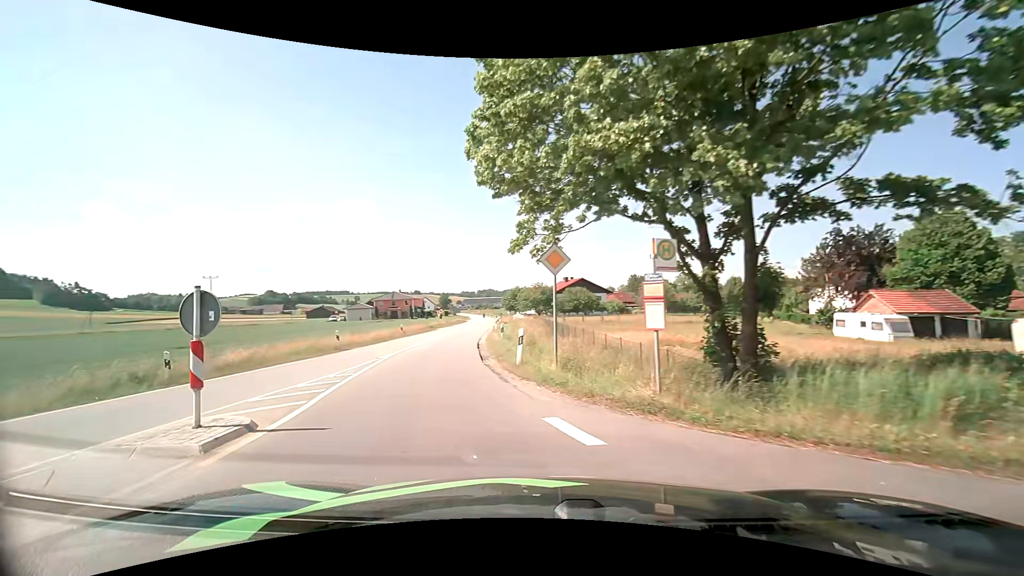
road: secondary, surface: asphalt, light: Day
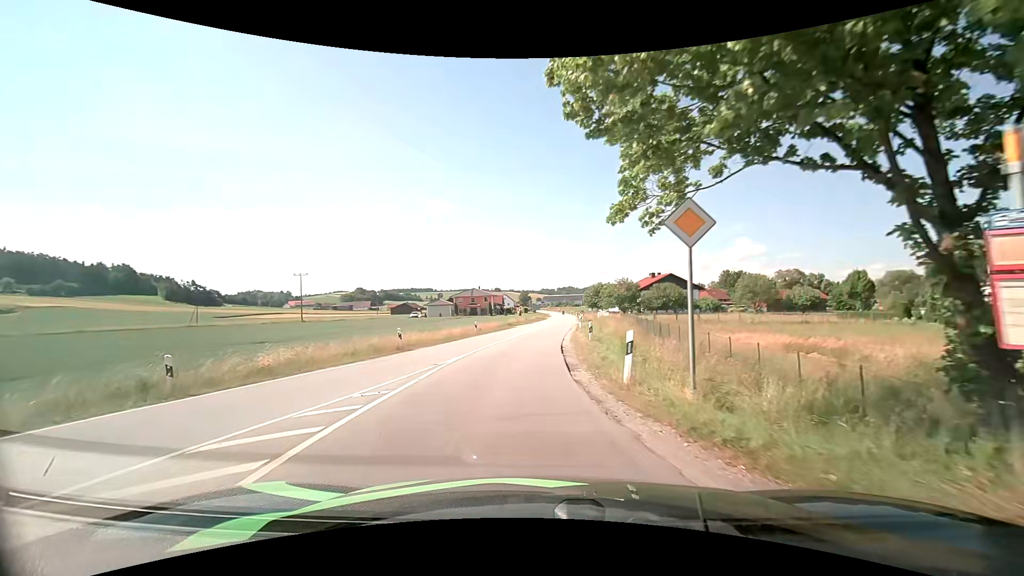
(-0.4, +4.4) m; -10°
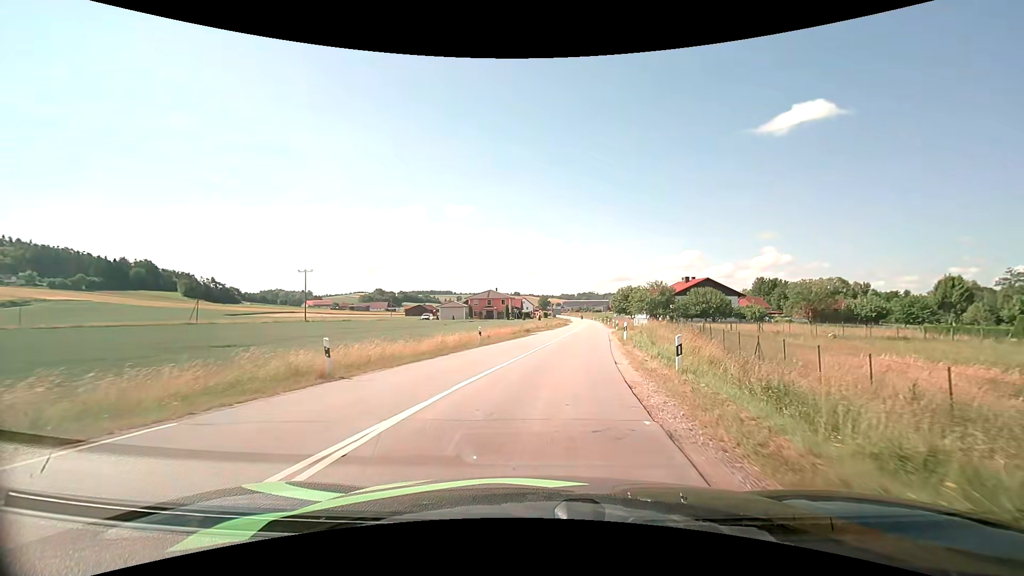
(-0.4, +10.3) m; -3°
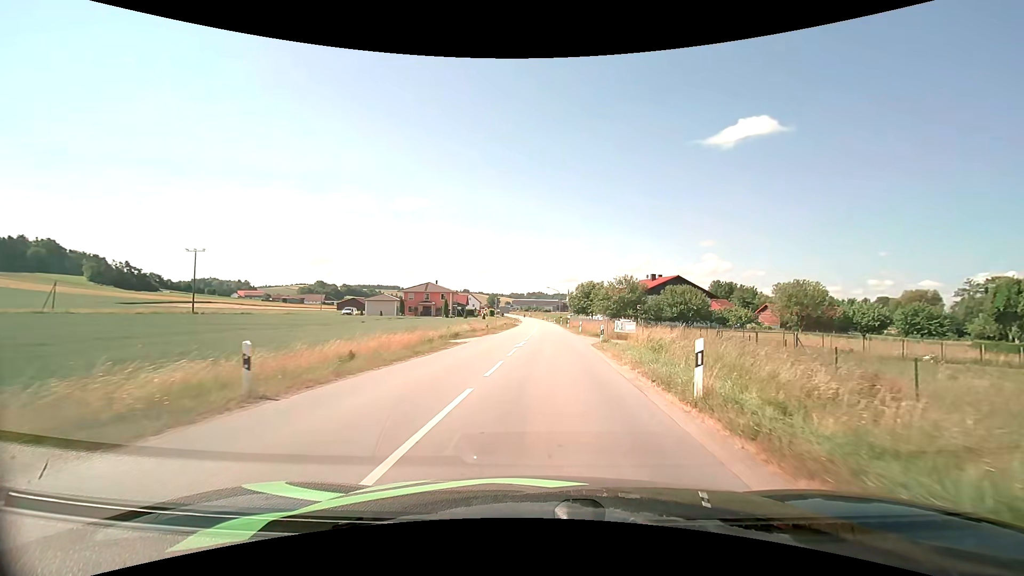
(+1.0, +18.3) m; +6°
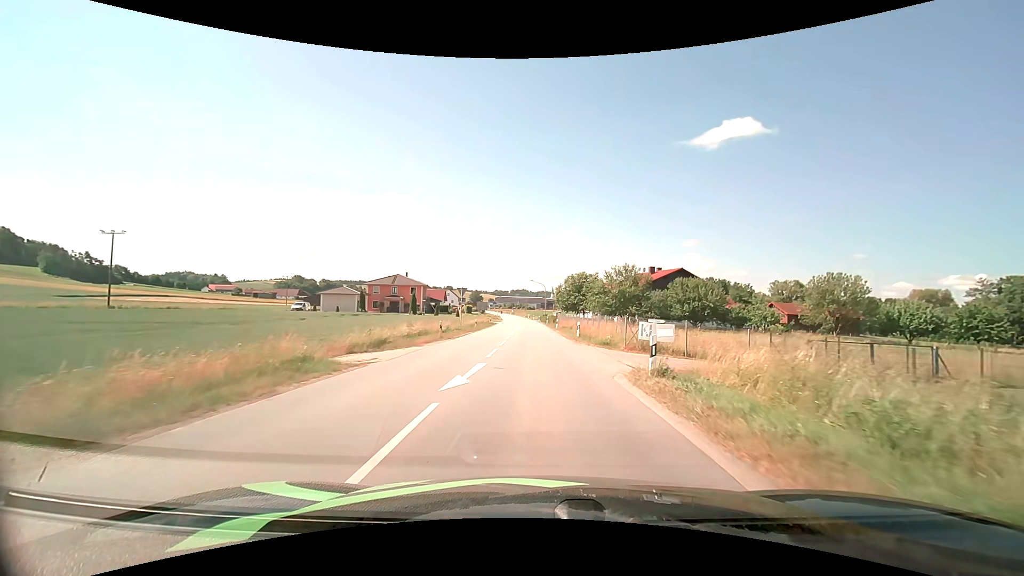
(+0.3, +13.8) m; +2°
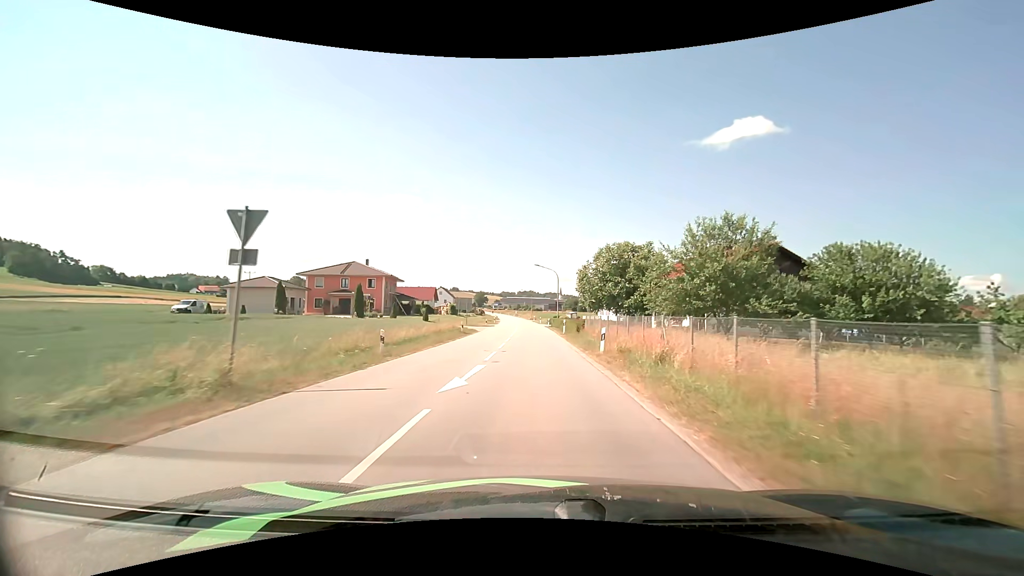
(-0.1, +30.6) m; -1°
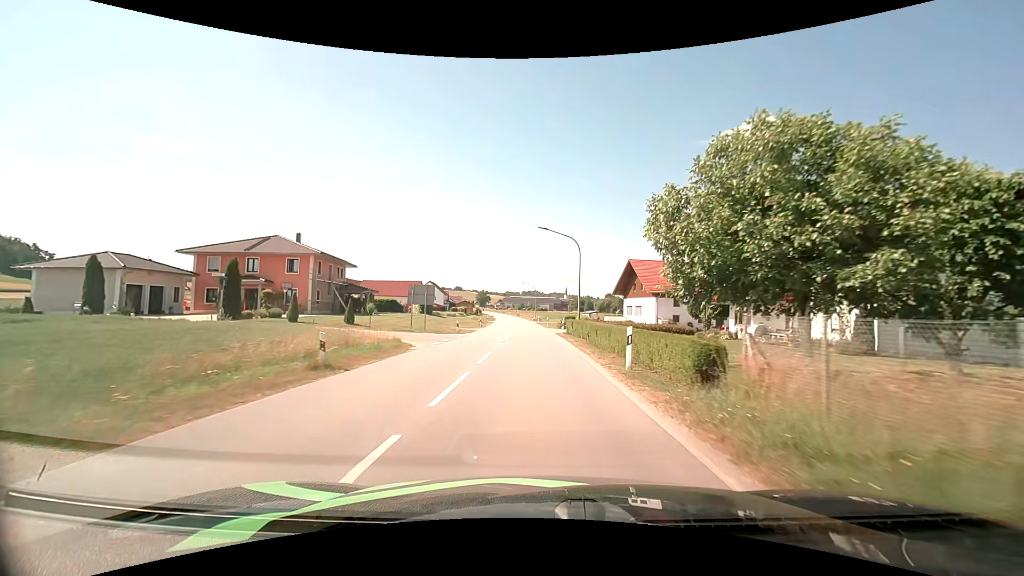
(-0.1, +25.7) m; -1°
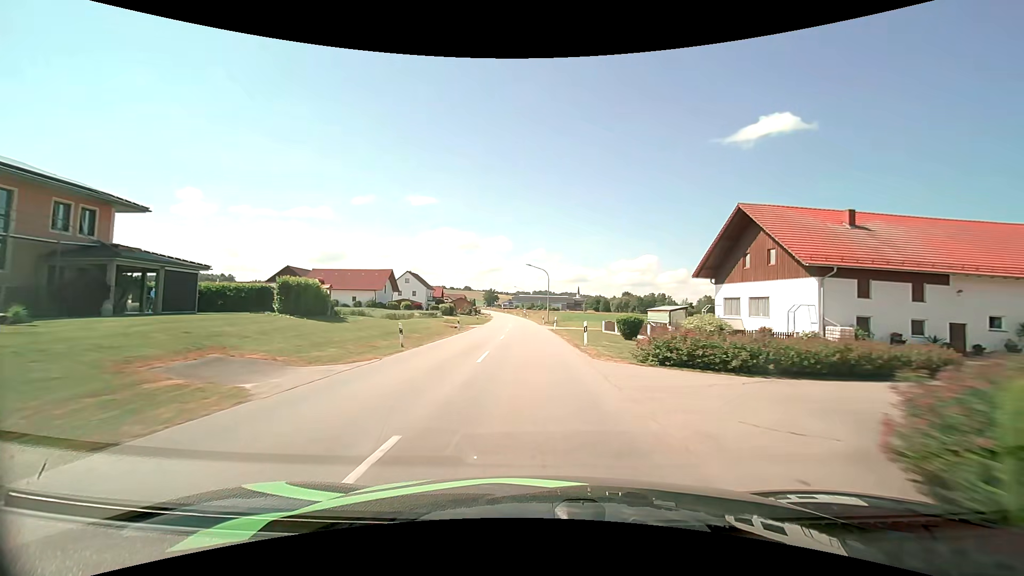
(-0.4, +36.2) m; -1°
(0, +10) (0, +20) (0, +30) (-1, +40) (-1, +50) (-1, +60) (-2, +70) (-3, +80) (-3, +90) (-4, +100) m
